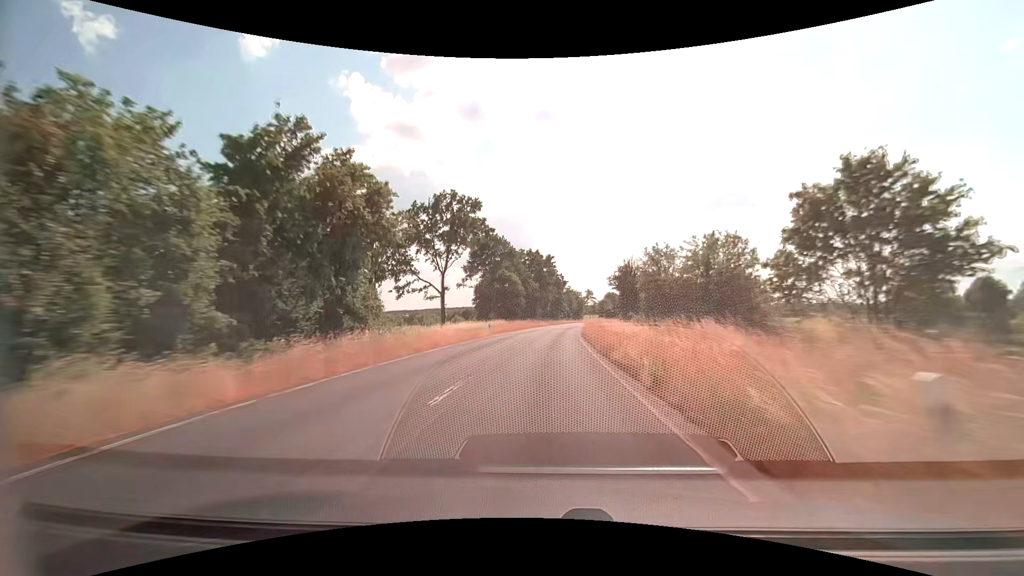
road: secondary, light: Day
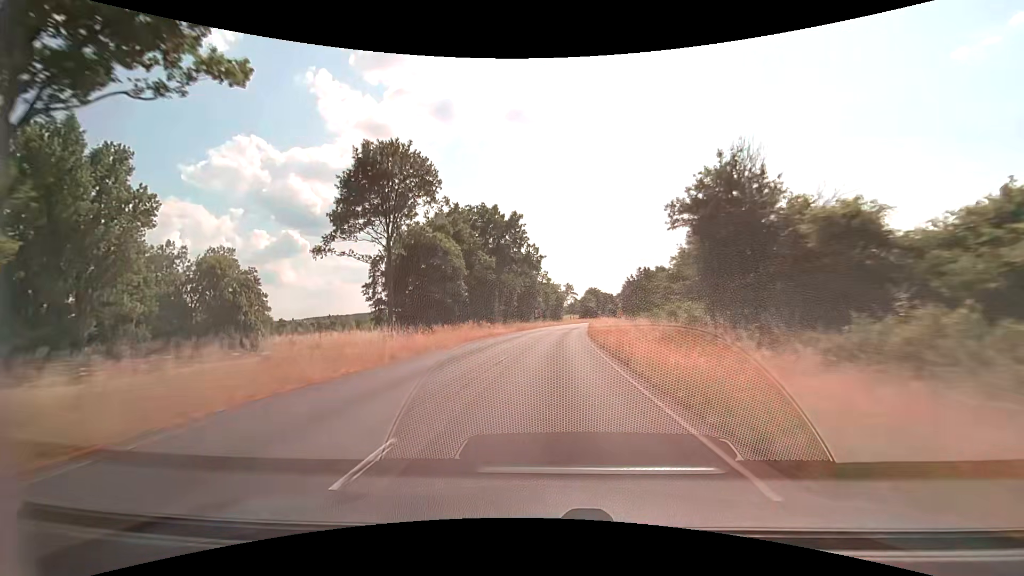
(+1.2, +42.7) m; +3°
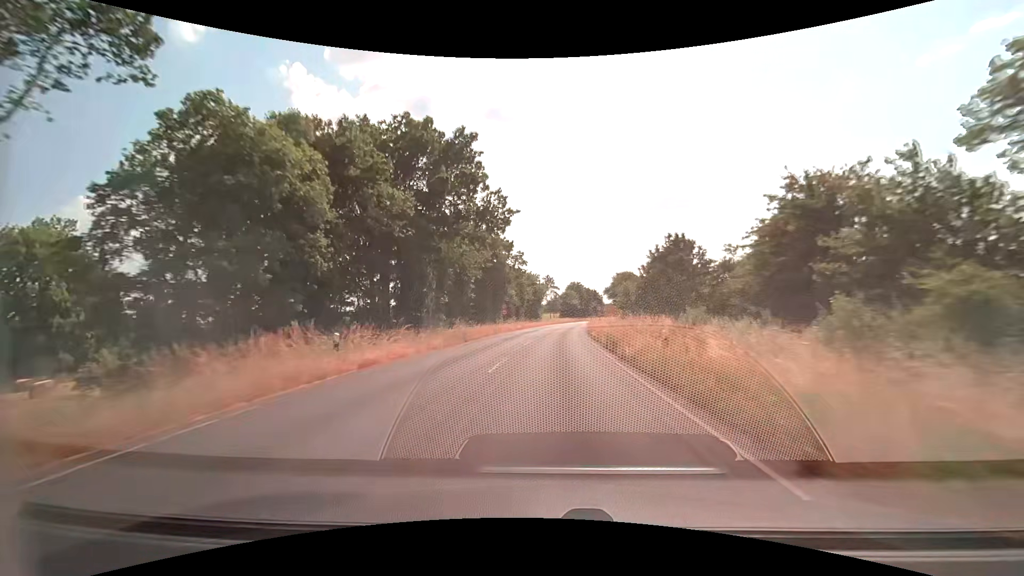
(+0.7, +27.0) m; +3°
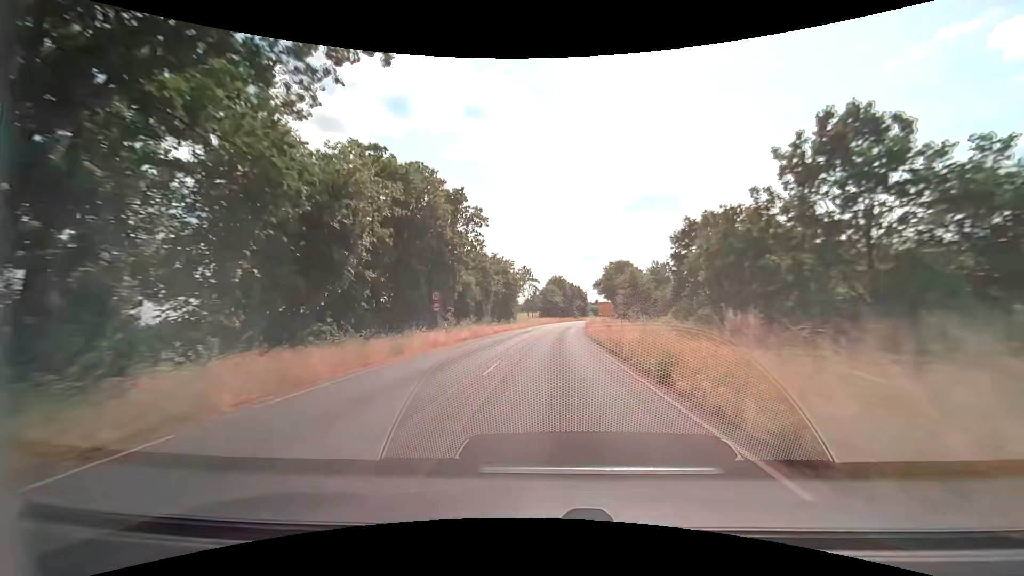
(+0.5, +25.7) m; +2°
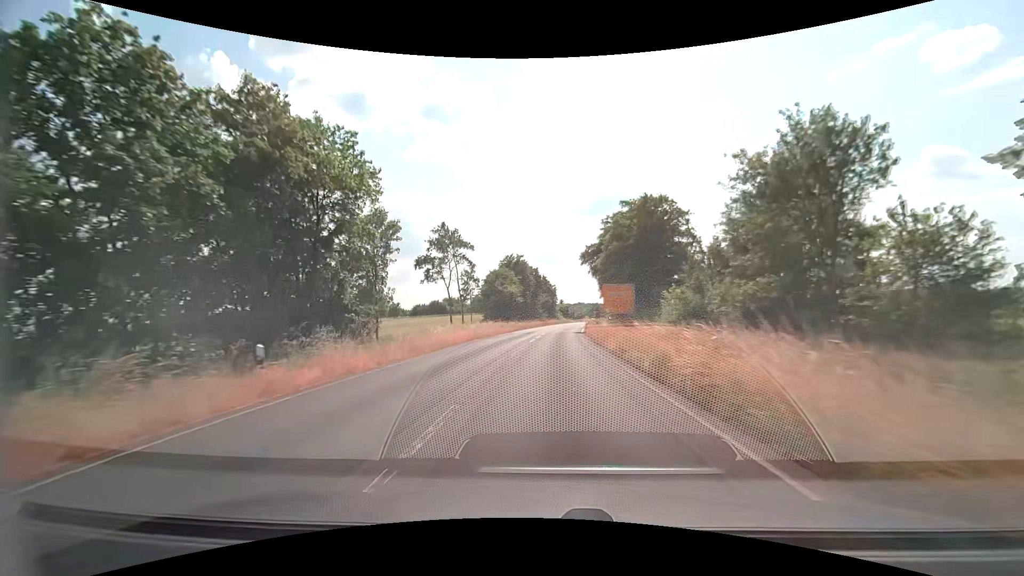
(+2.4, +57.0) m; +5°
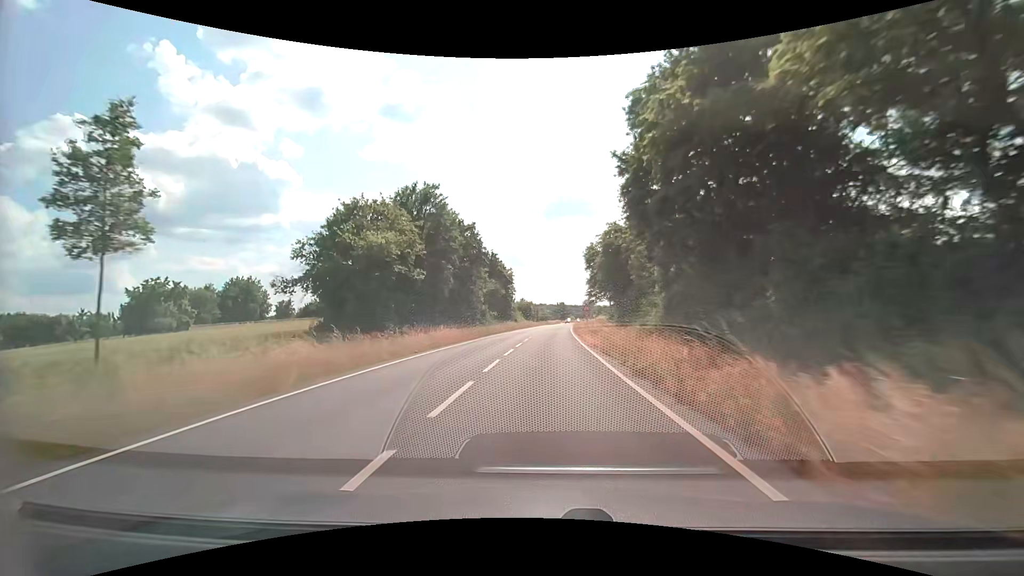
(+2.1, +51.9) m; +4°
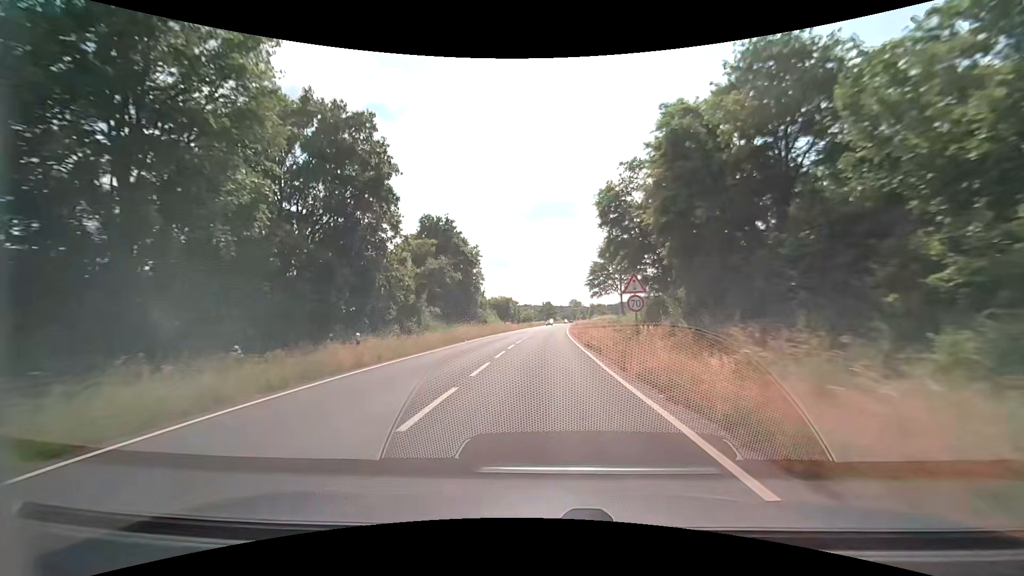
(+0.6, +30.8) m; +2°
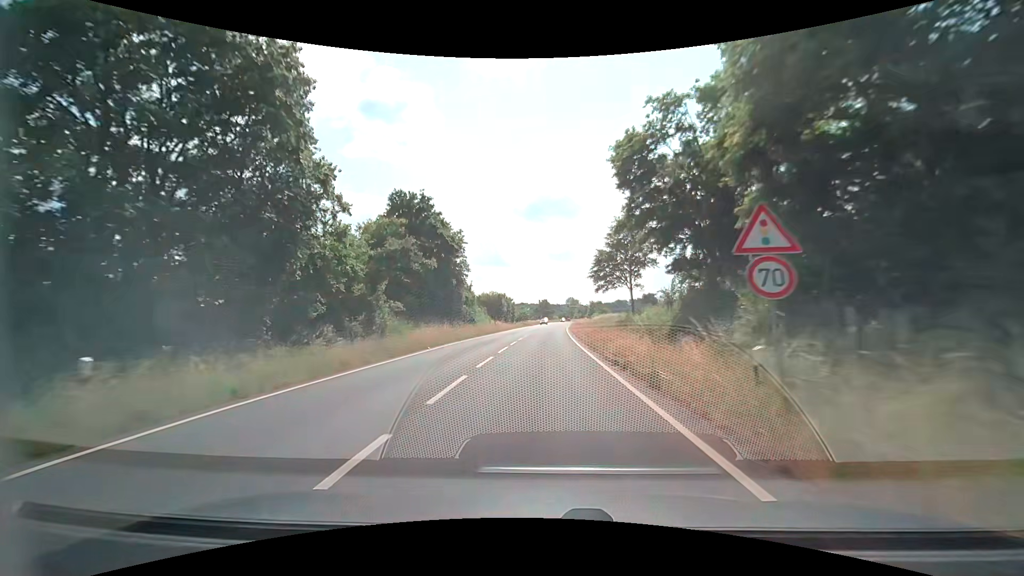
(0.0, +10.2) m; 0°
(0, +10) (0, +20) (+1, +30) (+1, +40) (+1, +50) (+2, +60) (+2, +70) (+3, +80) (+4, +90) (+5, +100) m
